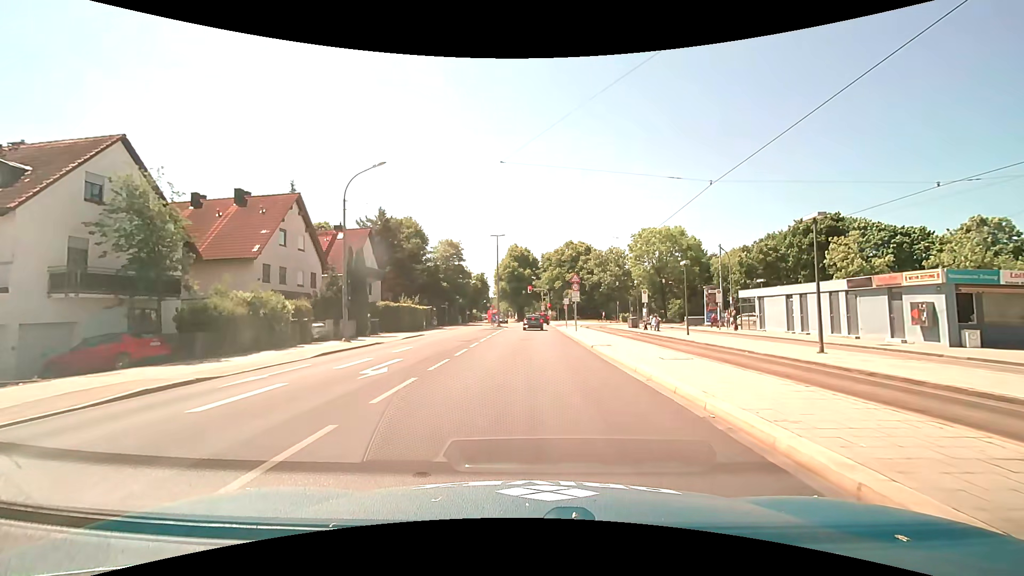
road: tertiary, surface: asphalt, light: Day
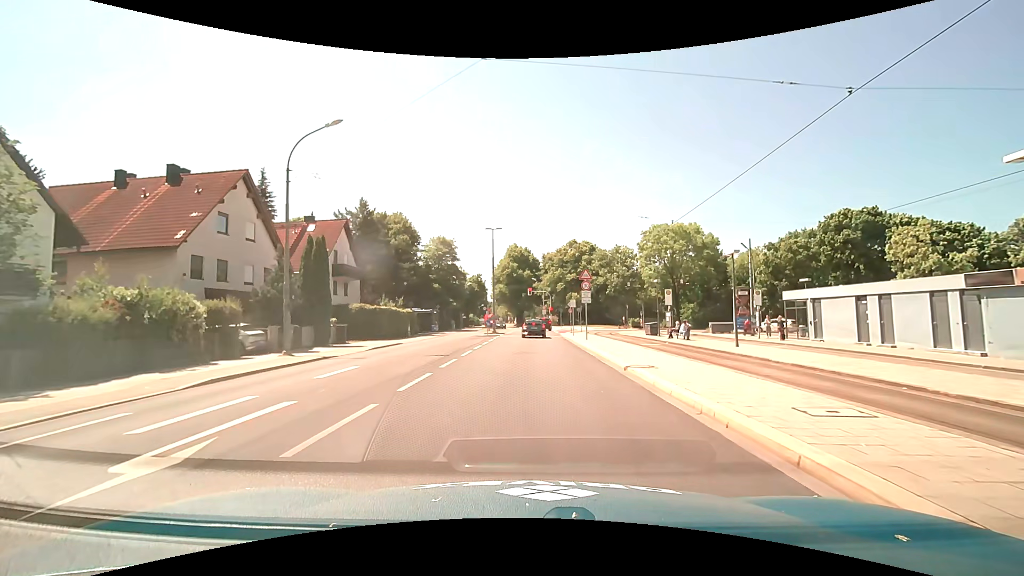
(0.0, +7.2) m; 0°
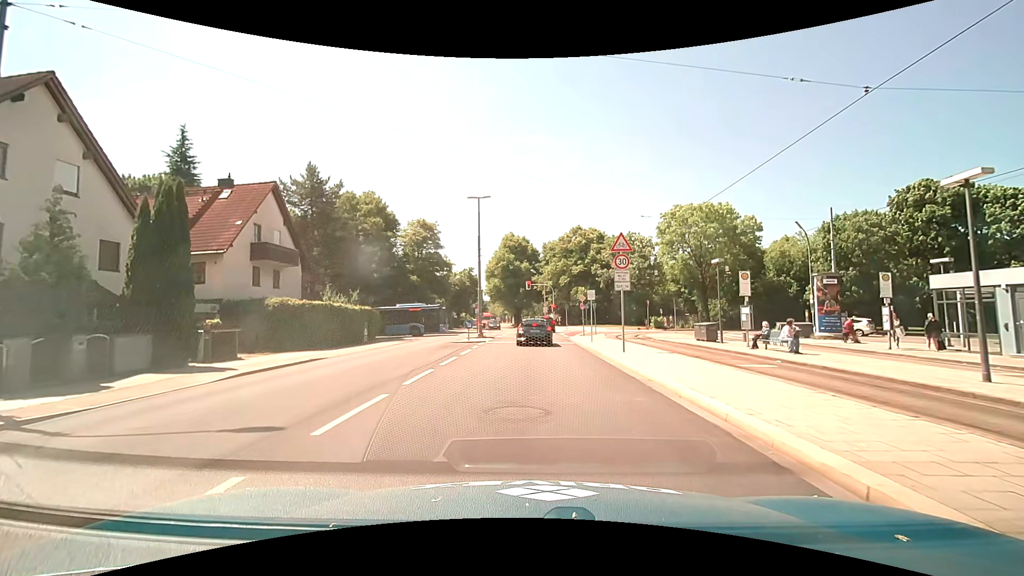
(0.0, +12.7) m; 0°
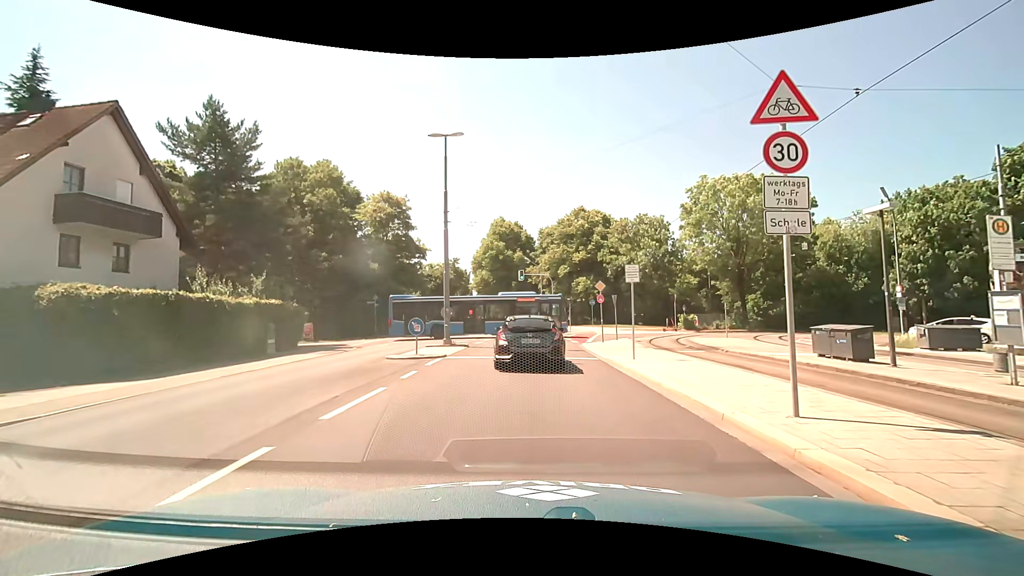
(0.0, +12.4) m; +1°
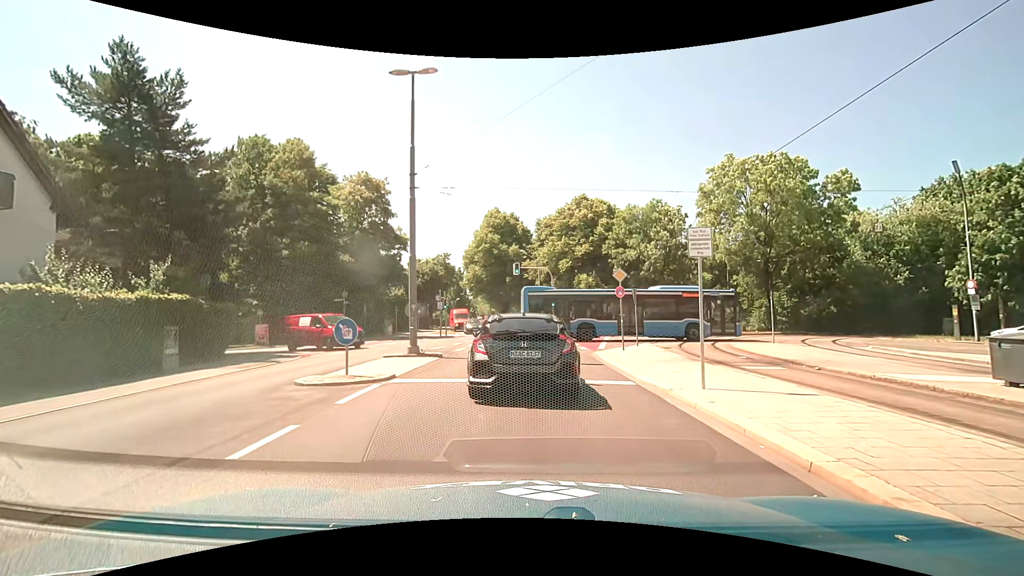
(0.0, +6.3) m; -1°
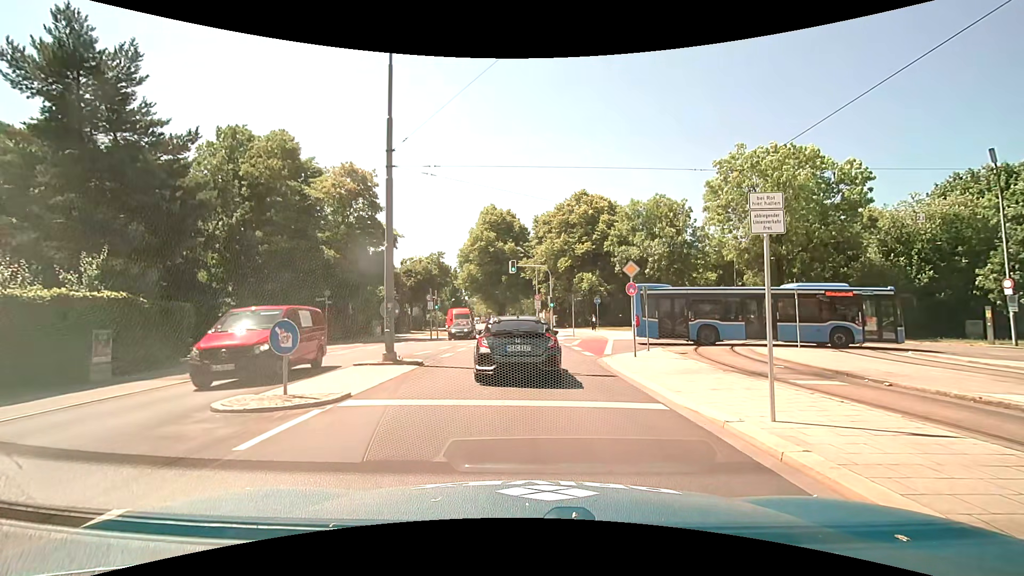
(+0.1, +2.6) m; 0°
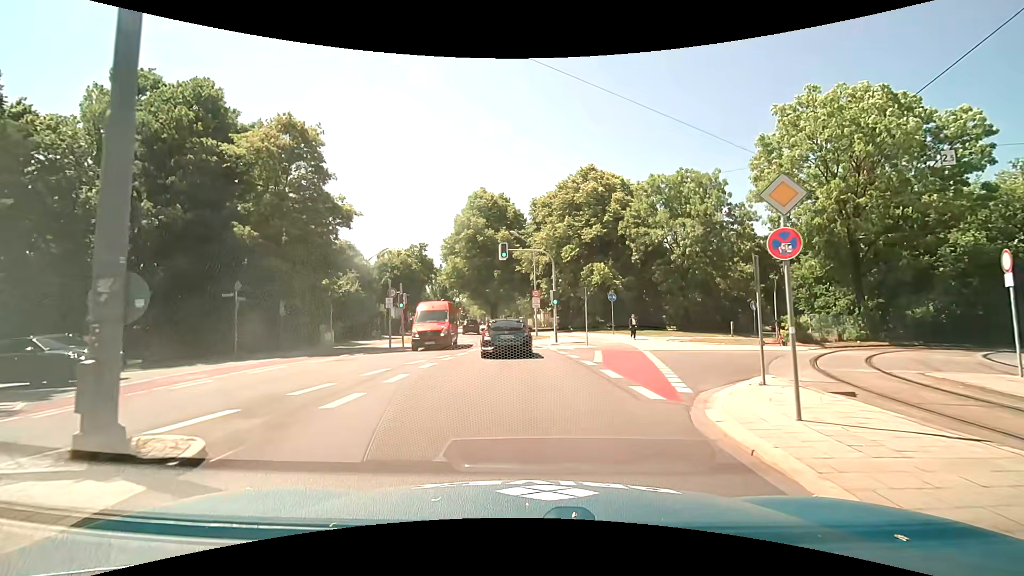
(+0.4, +10.5) m; +2°
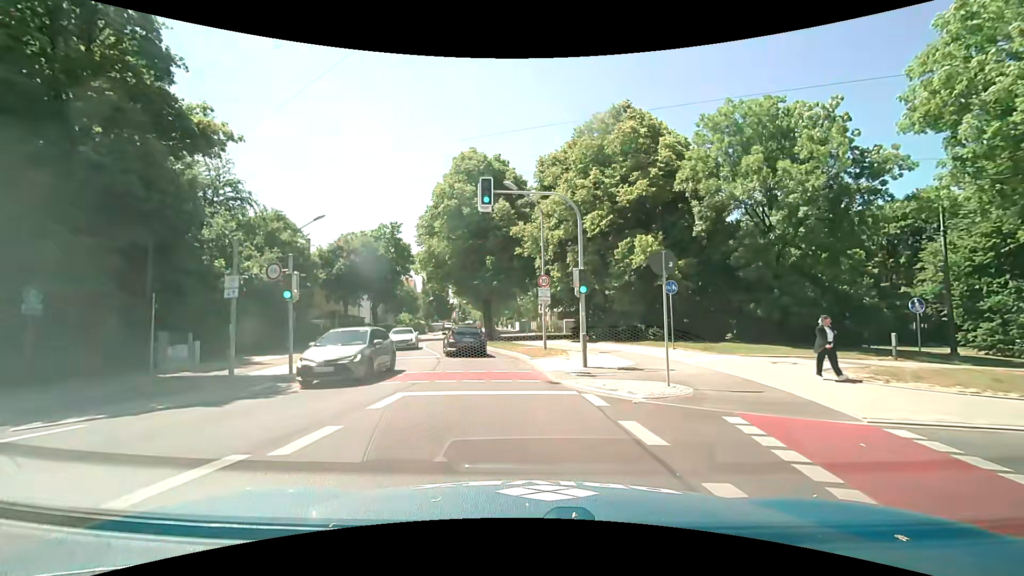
(+0.1, +14.7) m; +1°
(0, +10) (-2, +20) (-4, +30) (-6, +39) (-8, +49) (-8, +59) (-9, +69) (-10, +79) (-11, +89) (-12, +99) m
